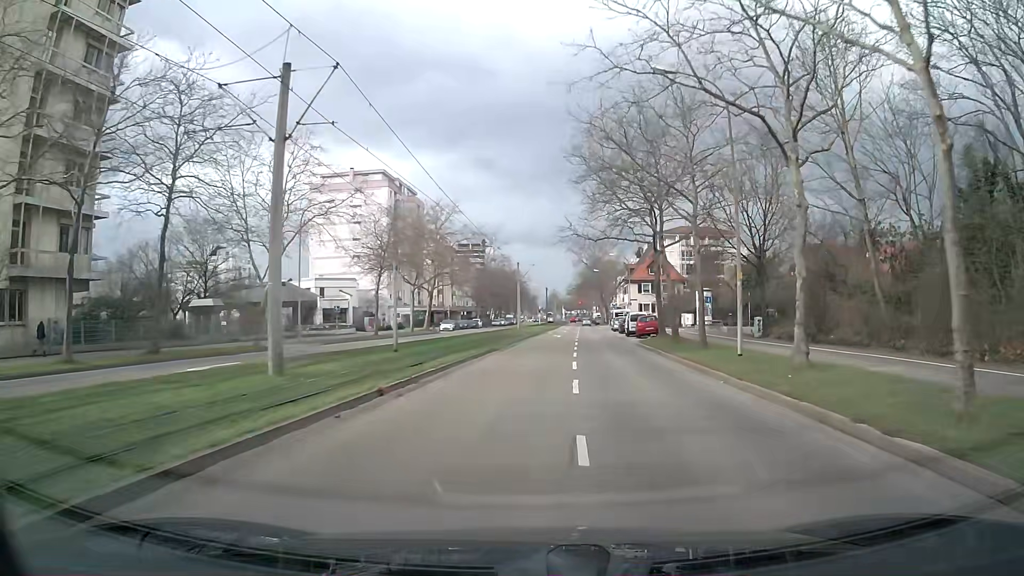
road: tertiary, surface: asphalt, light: Day
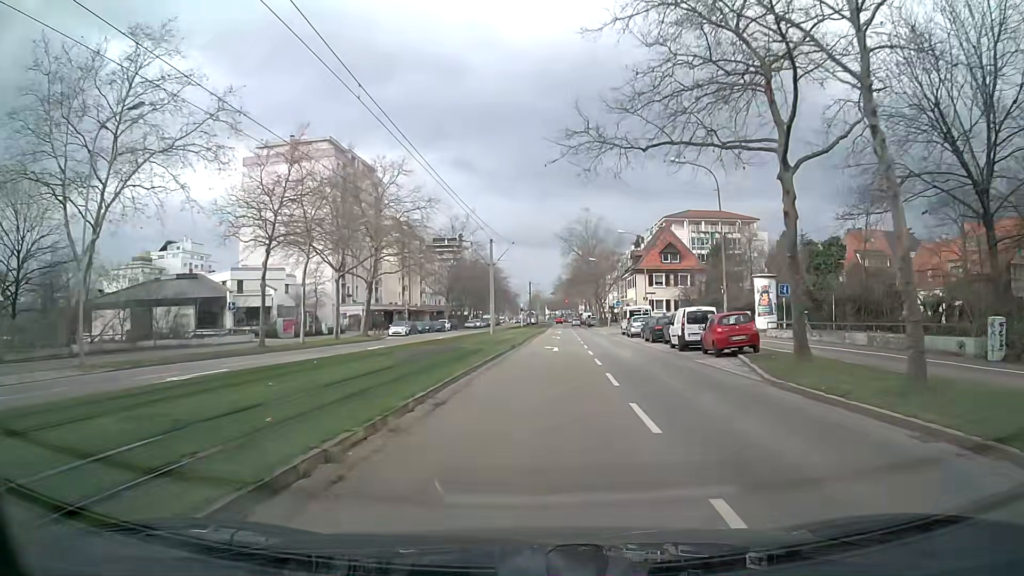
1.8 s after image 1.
(+0.3, +22.3) m; +2°
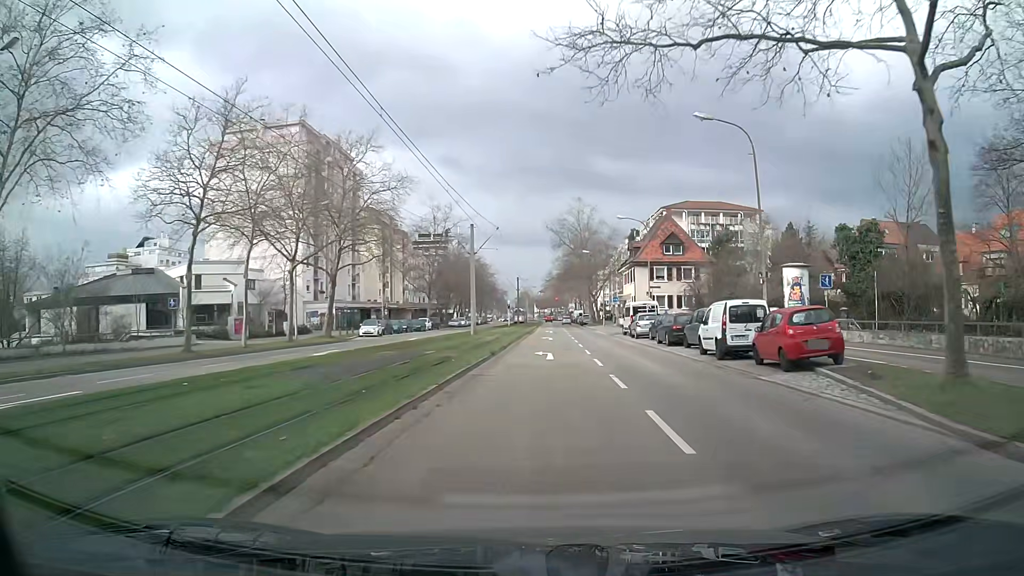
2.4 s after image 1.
(0.0, +7.4) m; +1°
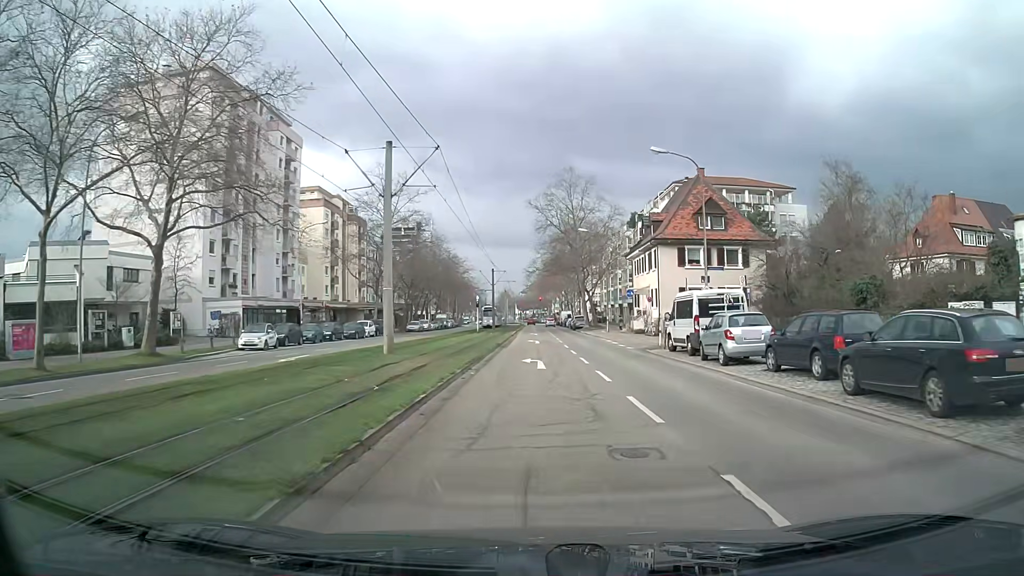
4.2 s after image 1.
(+0.3, +22.1) m; +1°
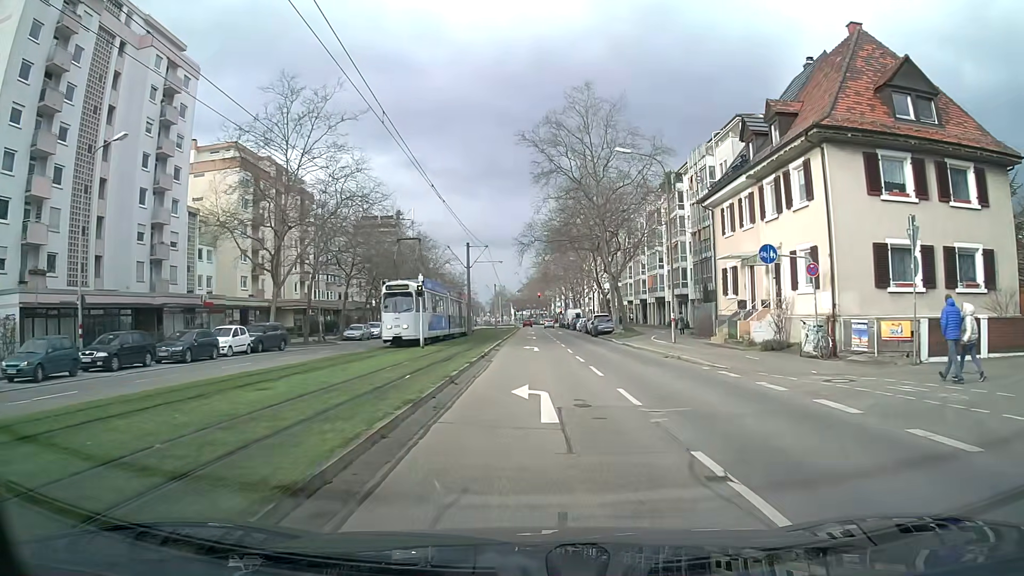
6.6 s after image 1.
(0.0, +29.1) m; 0°
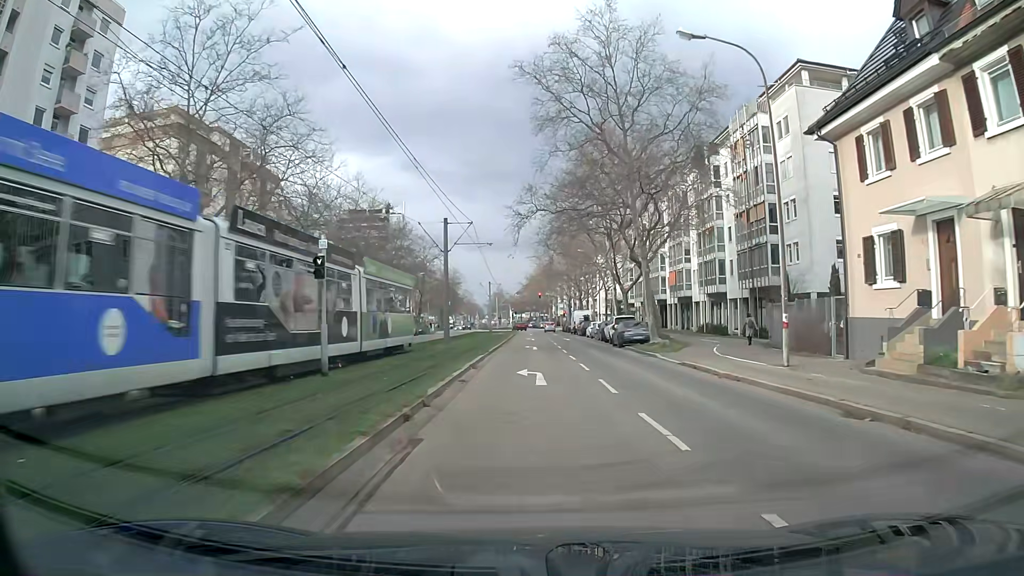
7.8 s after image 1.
(0.0, +14.4) m; 0°
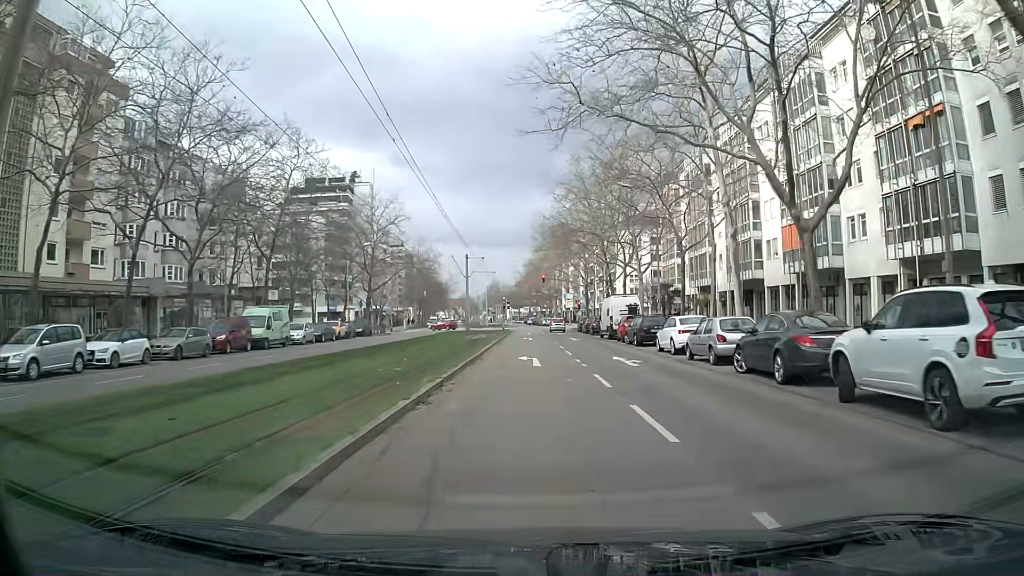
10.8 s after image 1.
(+0.1, +35.1) m; 0°
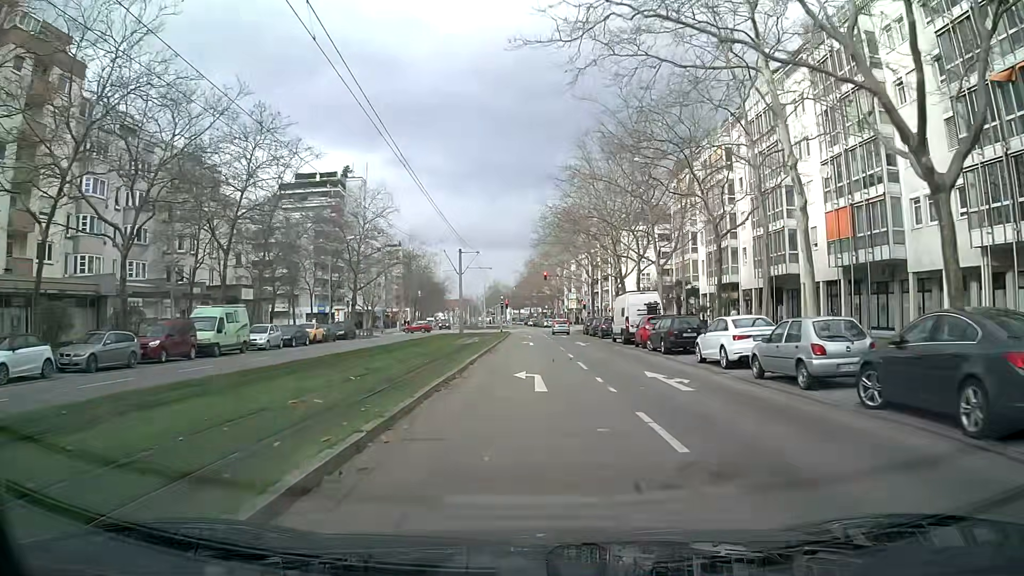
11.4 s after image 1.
(0.0, +6.6) m; 0°
